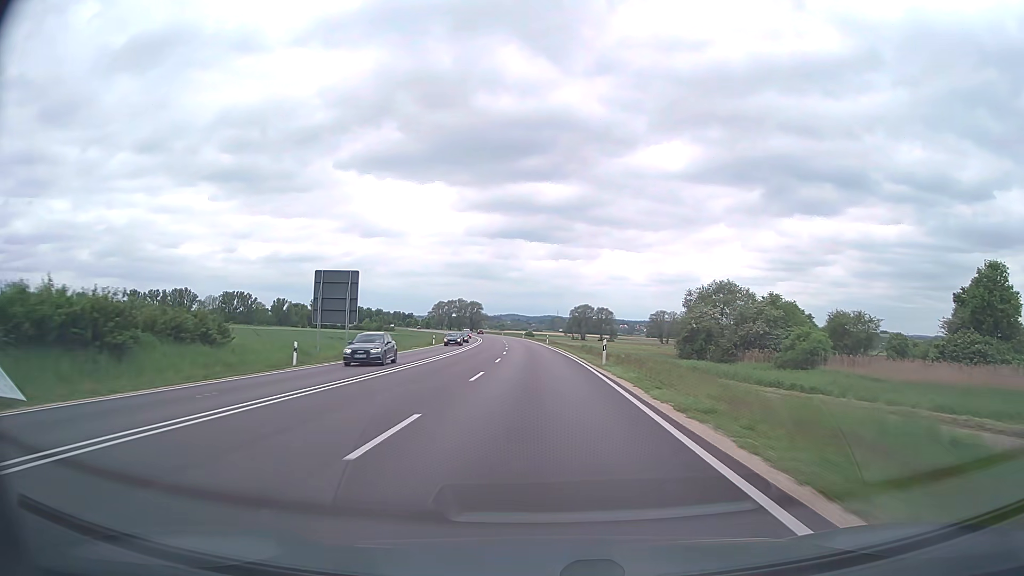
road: trunk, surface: asphalt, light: Day
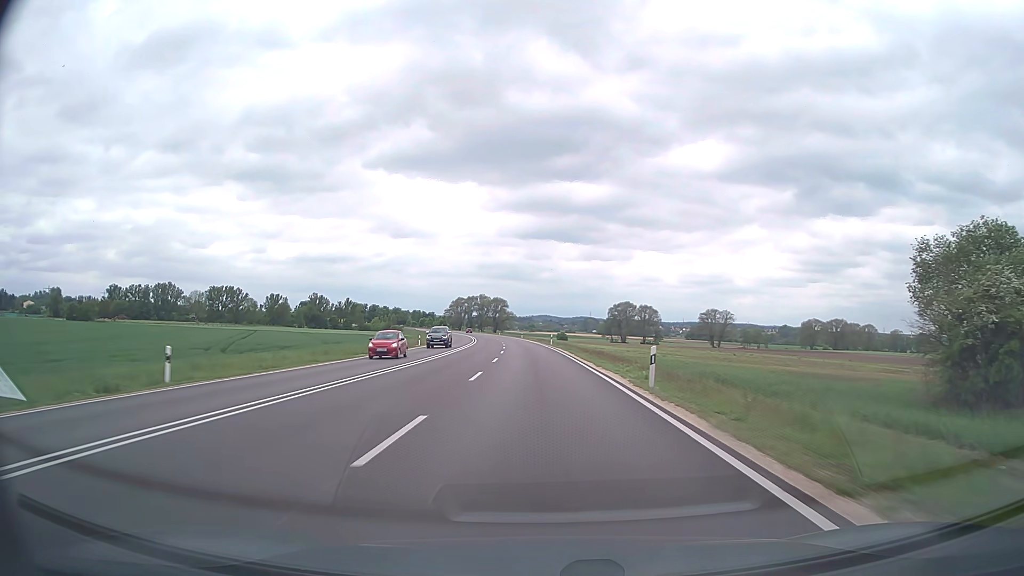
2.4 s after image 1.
(-1.4, +60.6) m; -3°
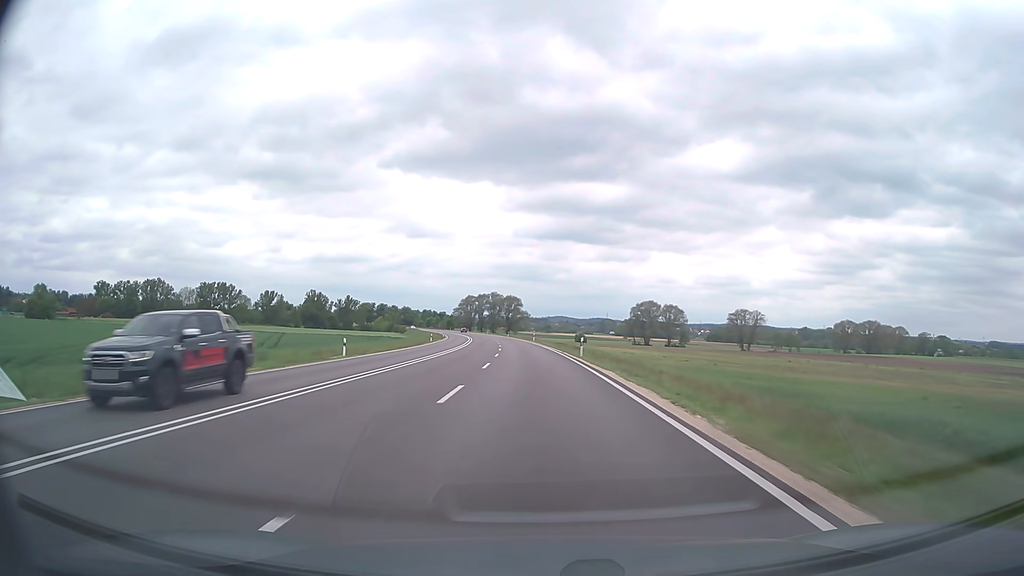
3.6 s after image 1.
(-0.3, +30.2) m; -1°
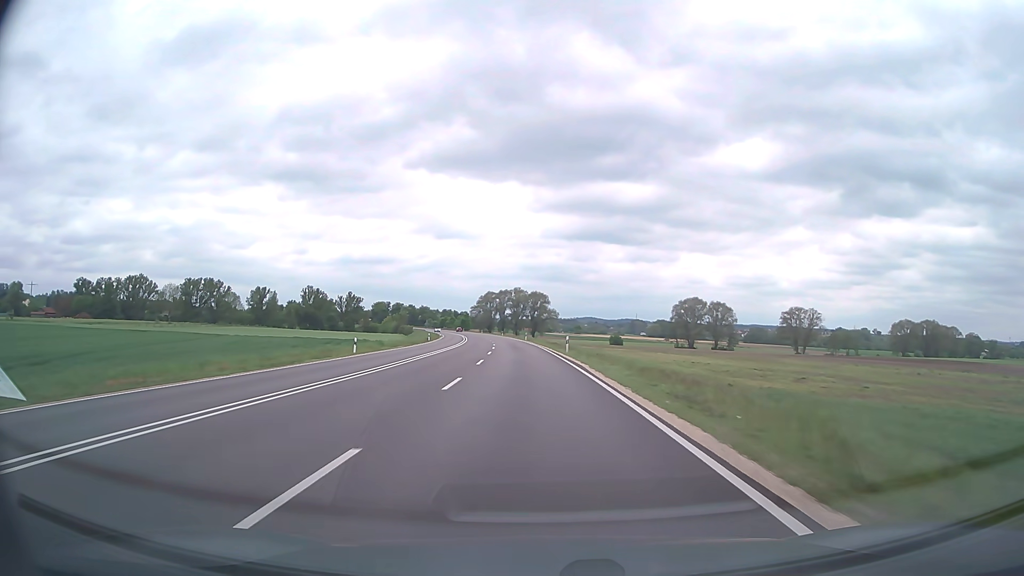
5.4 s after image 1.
(-0.9, +45.4) m; -2°
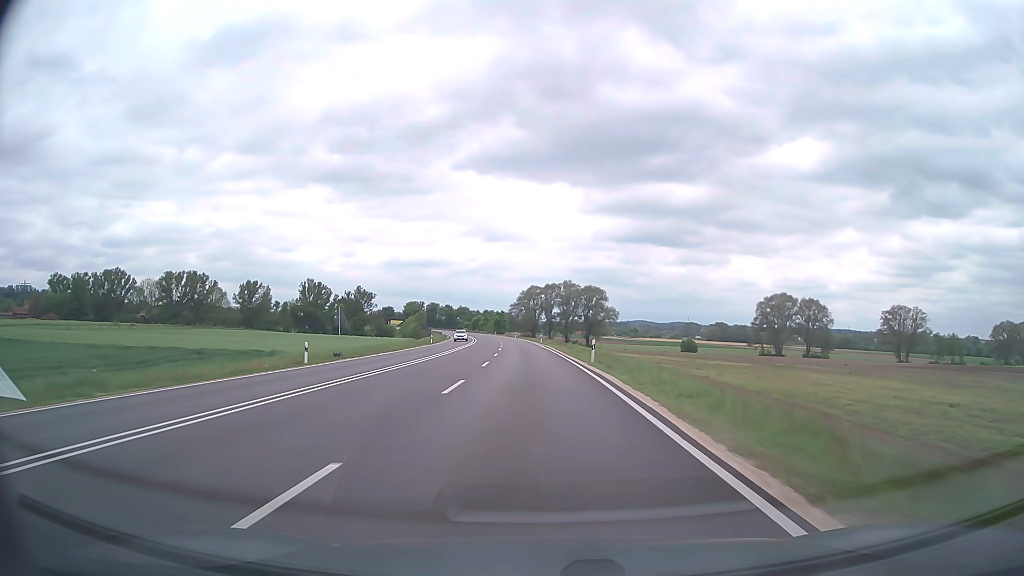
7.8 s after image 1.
(-2.3, +61.2) m; -4°
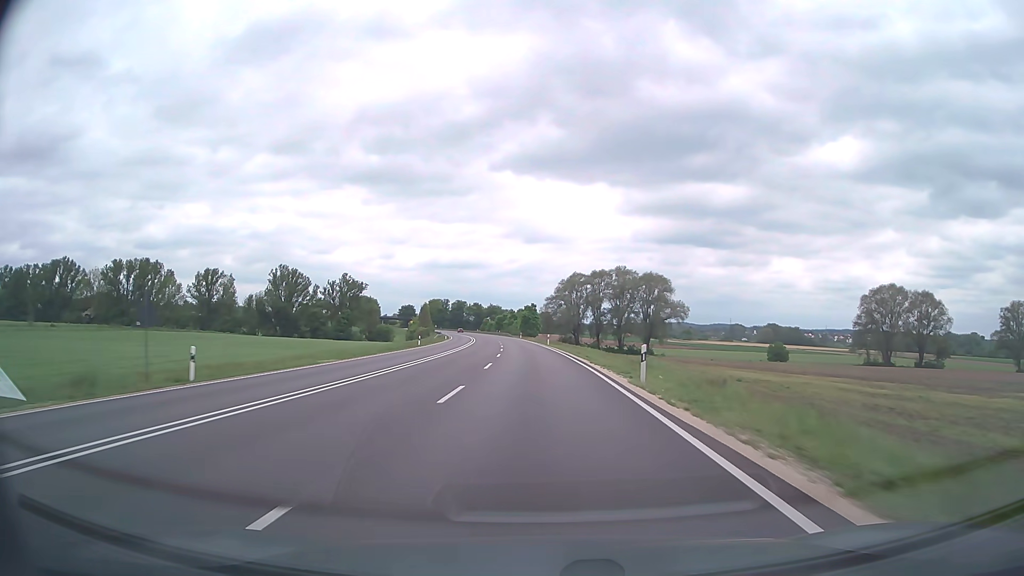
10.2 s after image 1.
(-1.9, +62.3) m; -3°
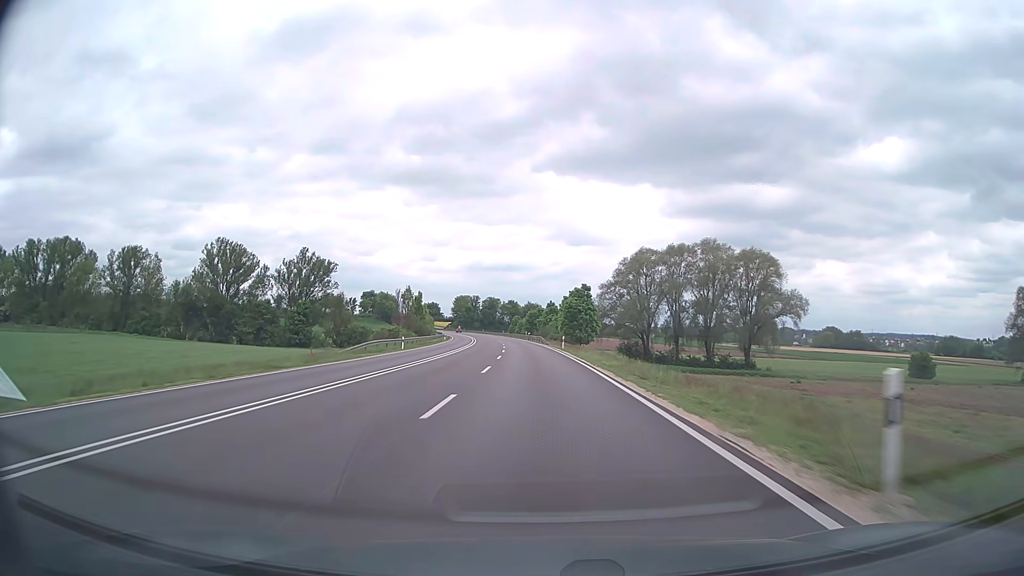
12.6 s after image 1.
(-2.0, +62.8) m; -4°
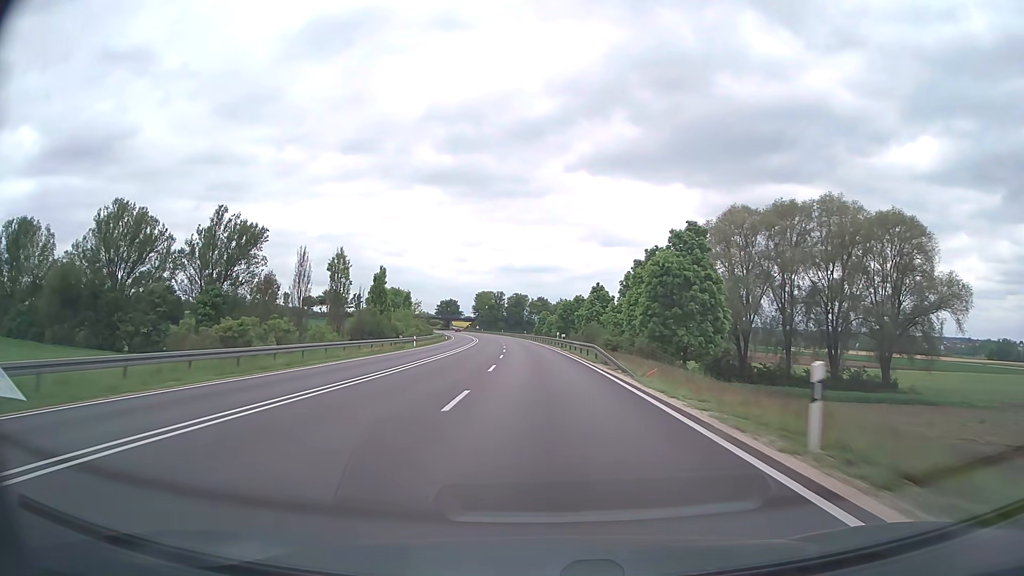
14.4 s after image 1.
(-1.2, +47.3) m; -3°
(0, +10) (0, +20) (0, +30) (-1, +40) (-1, +50) (-2, +60) (-2, +70) (-3, +80) (-4, +90) (-5, +100) m
